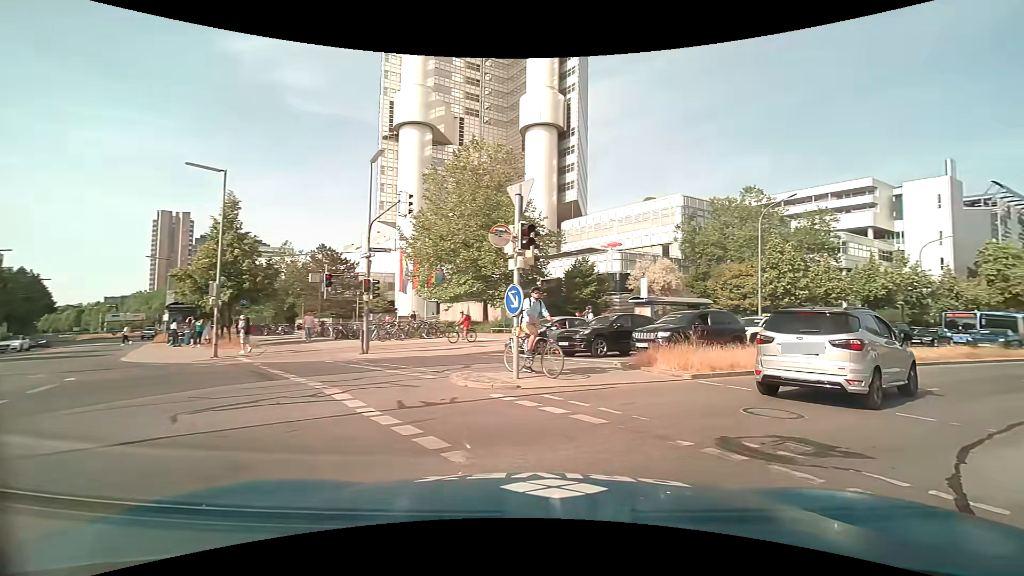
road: secondary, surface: asphalt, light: Day
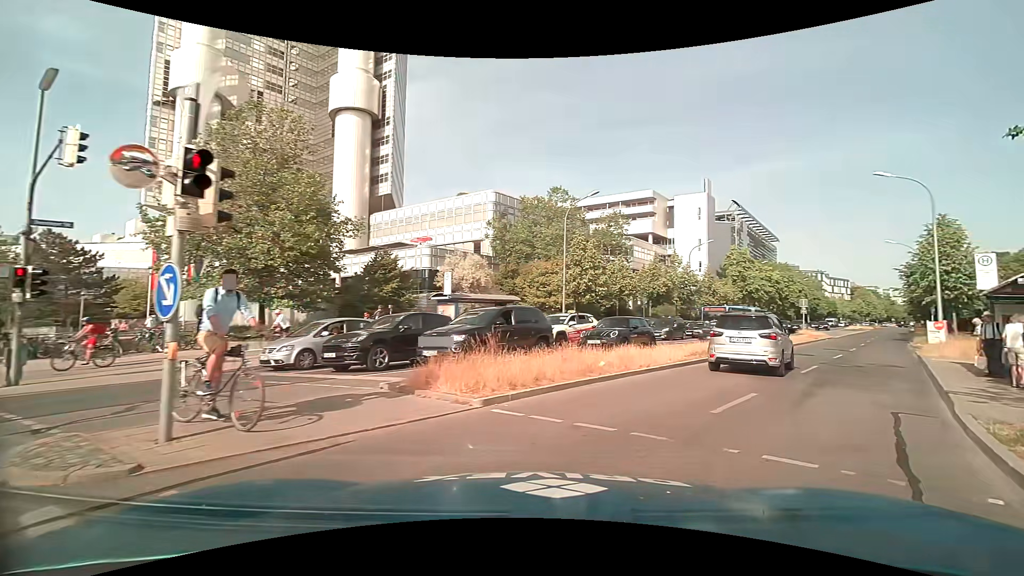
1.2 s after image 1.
(+0.9, +4.3) m; +21°
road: tertiary
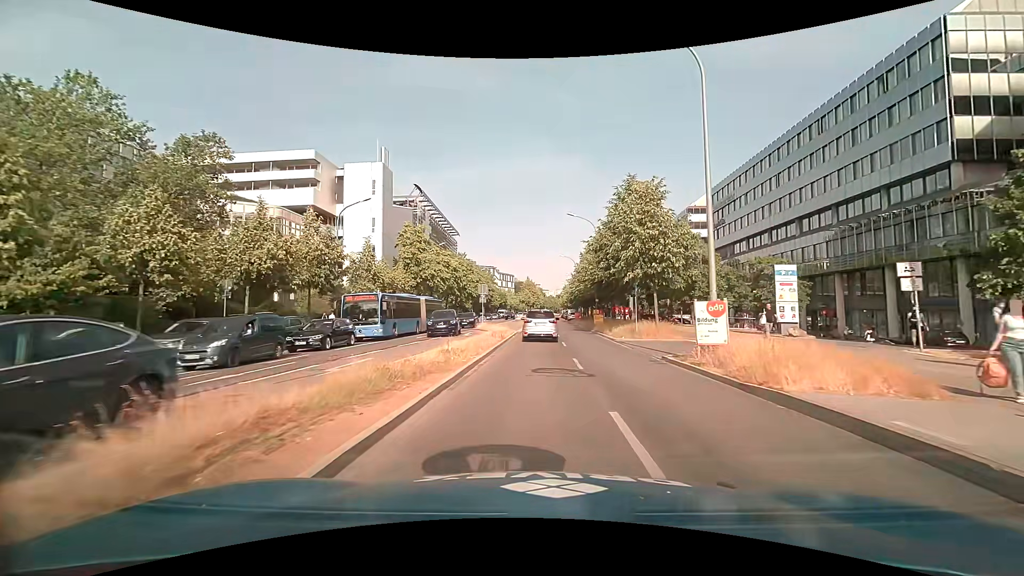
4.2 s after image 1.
(+8.6, +20.1) m; +33°
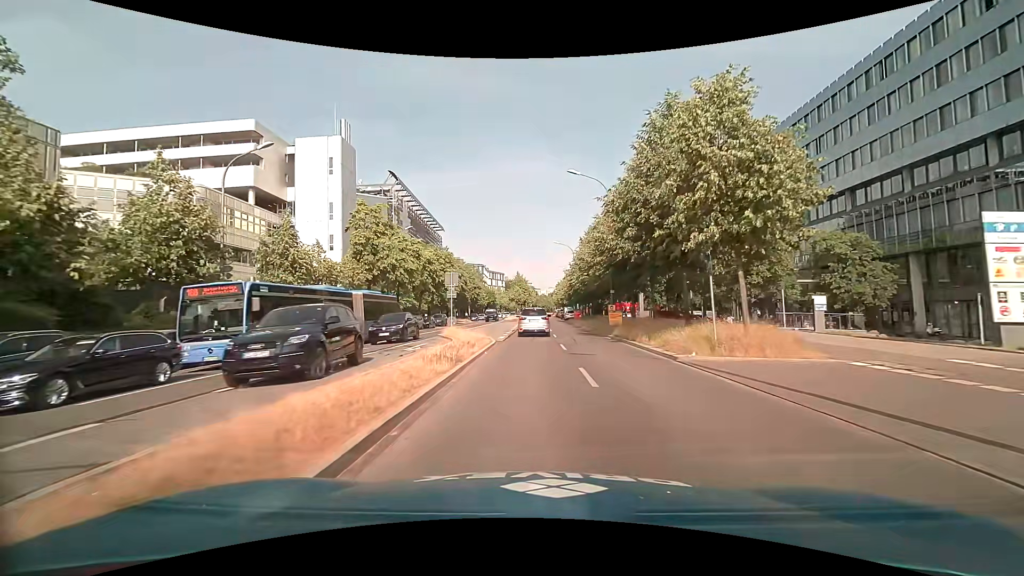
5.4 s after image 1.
(+0.2, +13.2) m; +1°
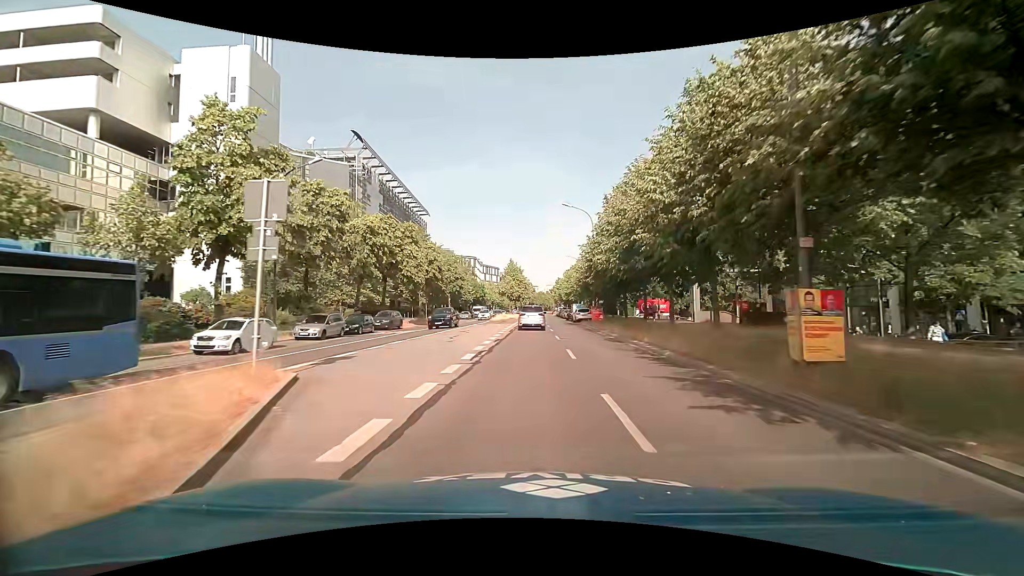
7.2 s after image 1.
(+0.2, +22.3) m; 0°
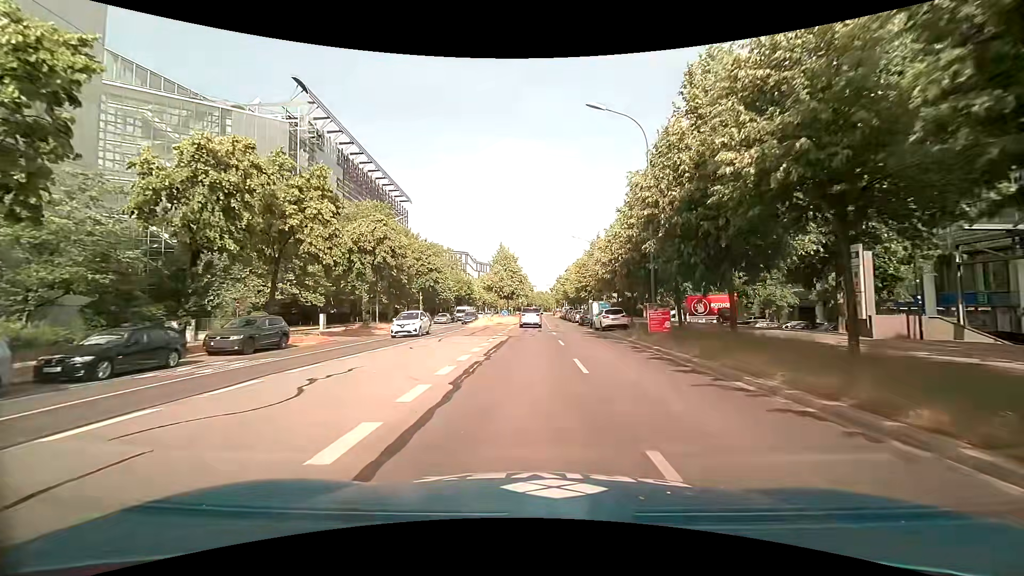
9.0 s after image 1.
(+0.2, +20.9) m; 0°
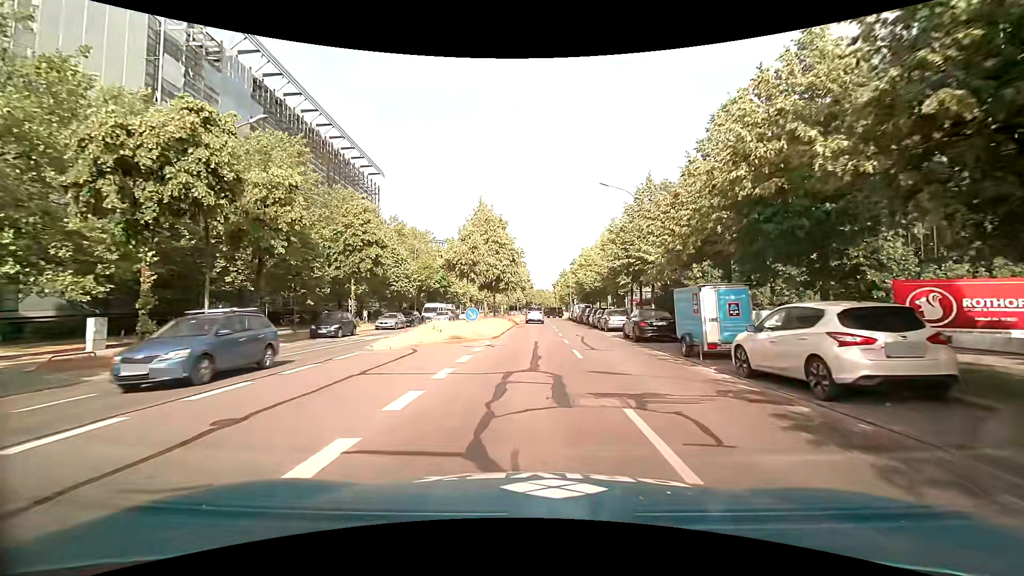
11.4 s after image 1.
(+0.4, +24.8) m; +1°
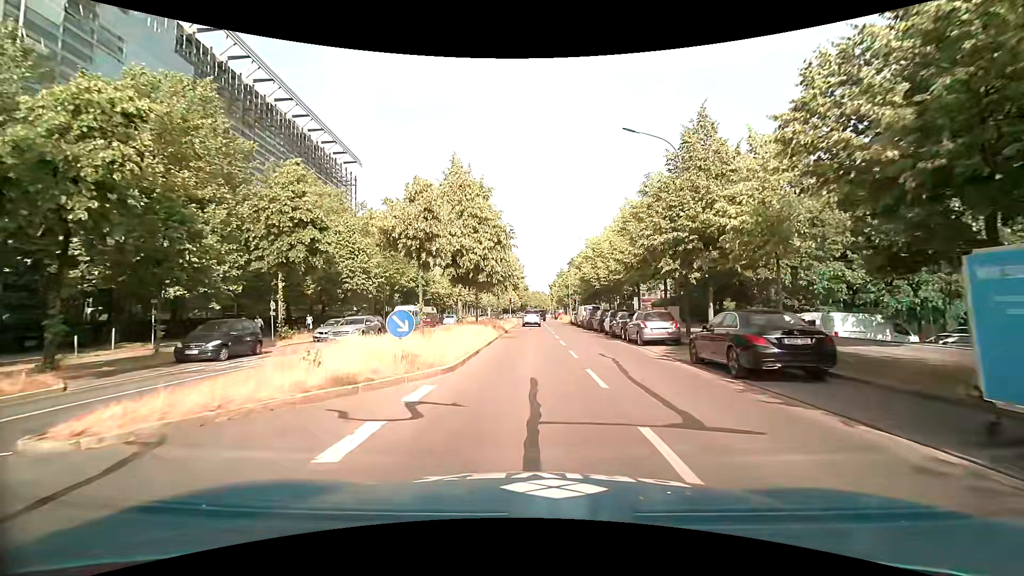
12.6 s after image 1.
(+0.1, +11.1) m; -1°
